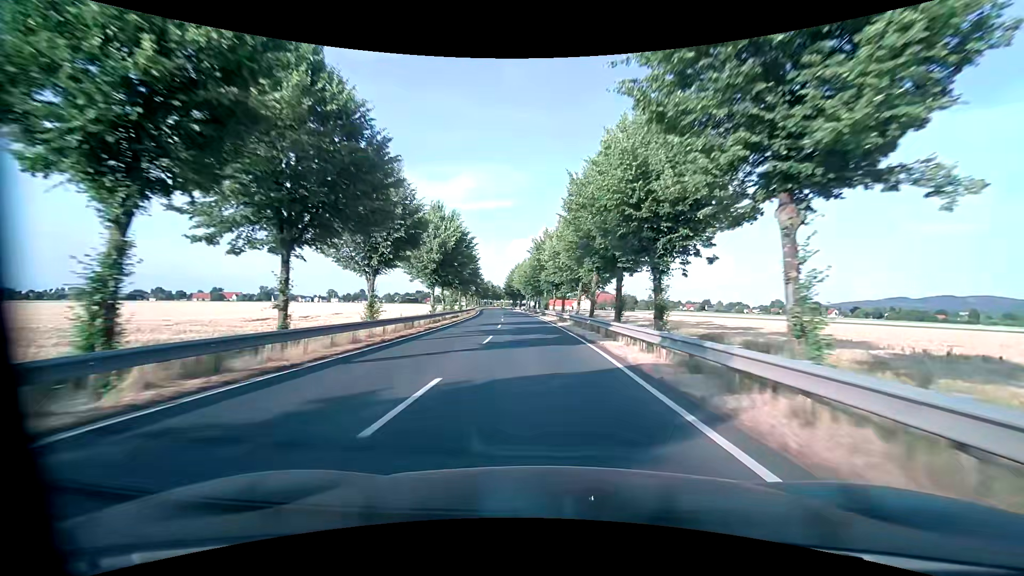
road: primary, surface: asphalt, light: Day
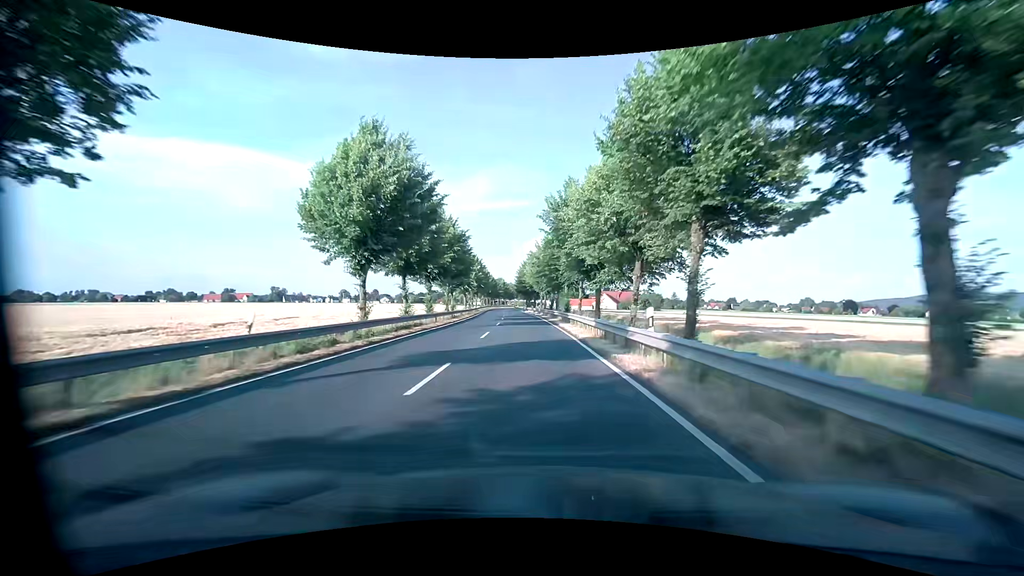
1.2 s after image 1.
(-0.3, +21.3) m; -2°
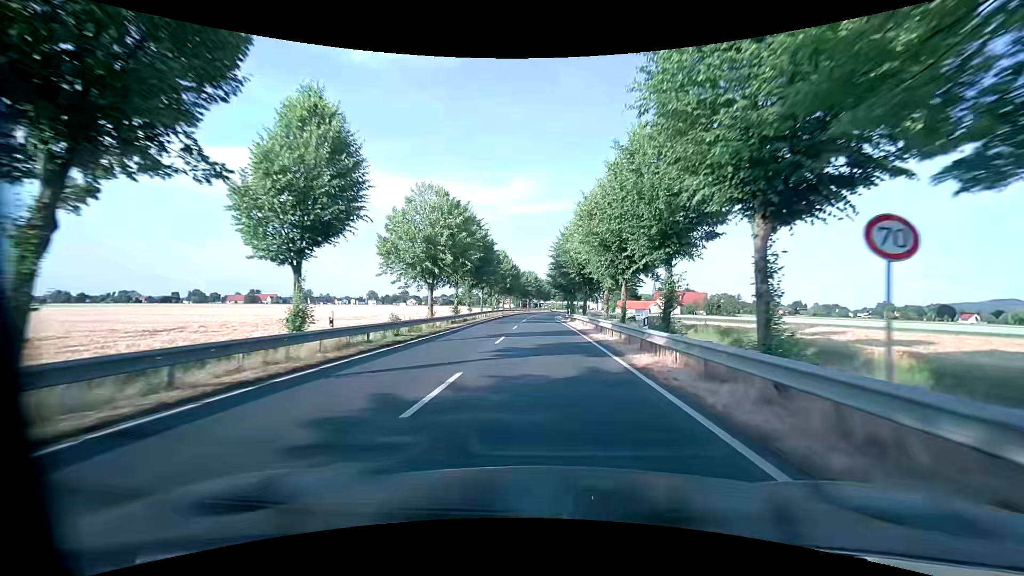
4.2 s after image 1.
(-1.9, +48.9) m; -4°
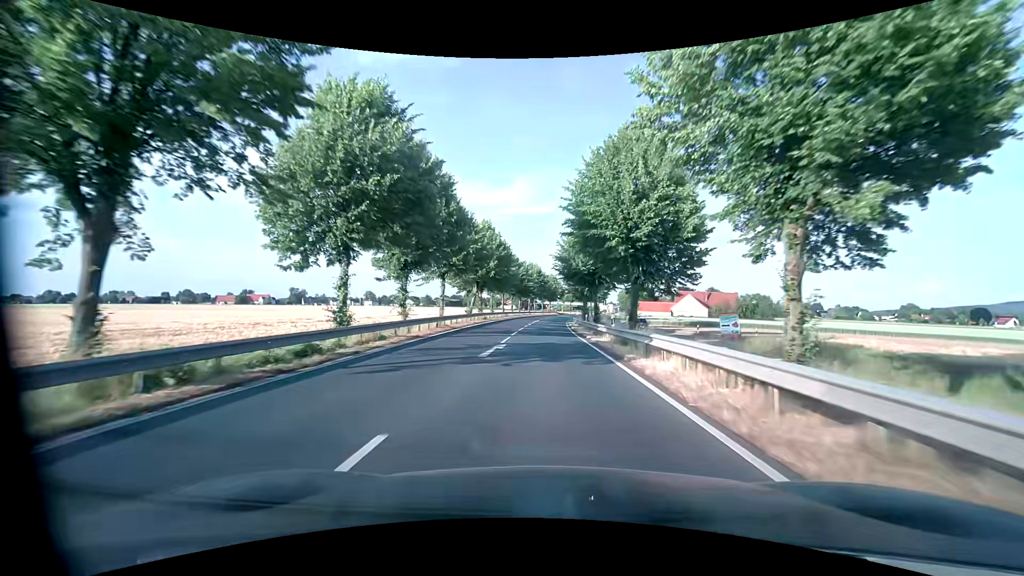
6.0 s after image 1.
(-0.2, +28.7) m; -1°
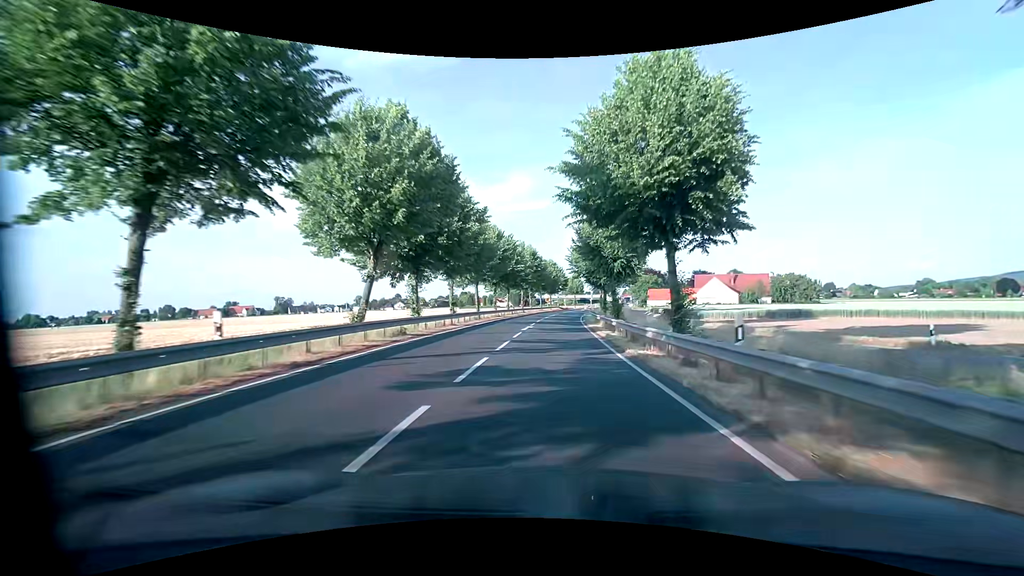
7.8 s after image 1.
(+0.1, +29.2) m; +1°
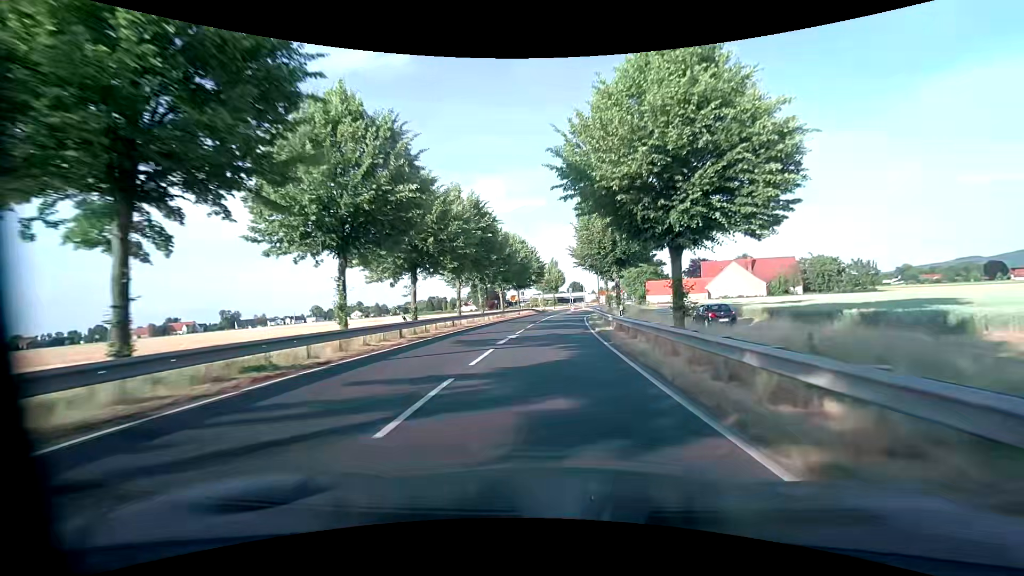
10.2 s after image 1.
(+0.8, +39.4) m; +3°
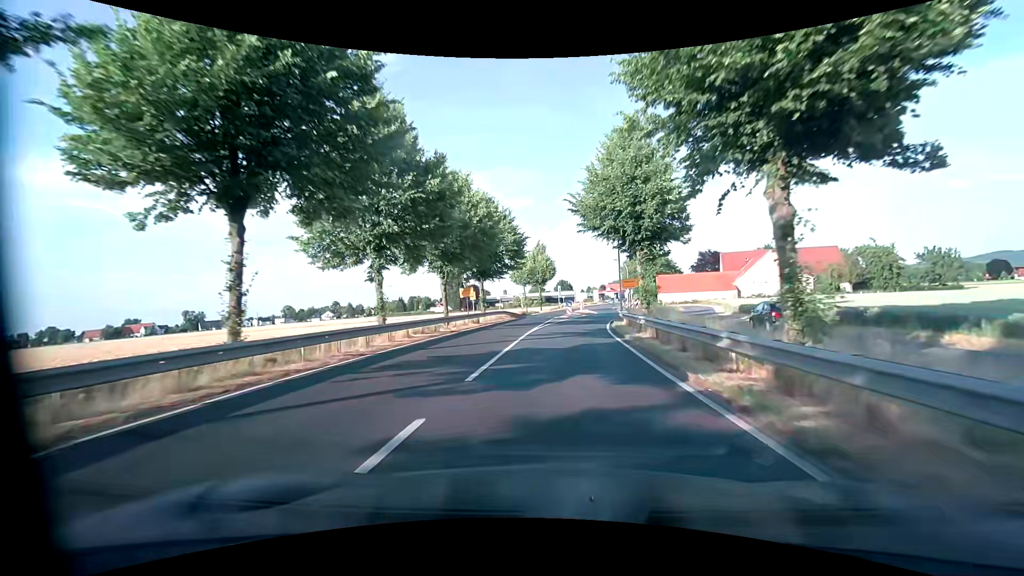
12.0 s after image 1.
(+0.3, +26.9) m; +1°
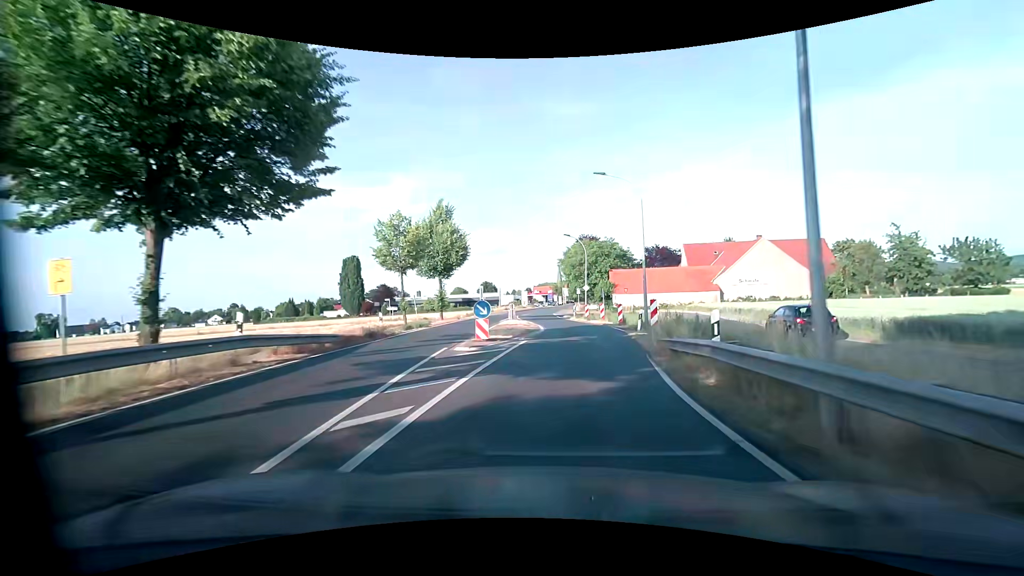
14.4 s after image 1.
(+1.6, +29.5) m; +9°
(0, +10) (+1, +20) (+2, +30) (+1, +40) (0, +50) (0, +60) (0, +70) (+1, +80) (+1, +90) (+2, +100) m
